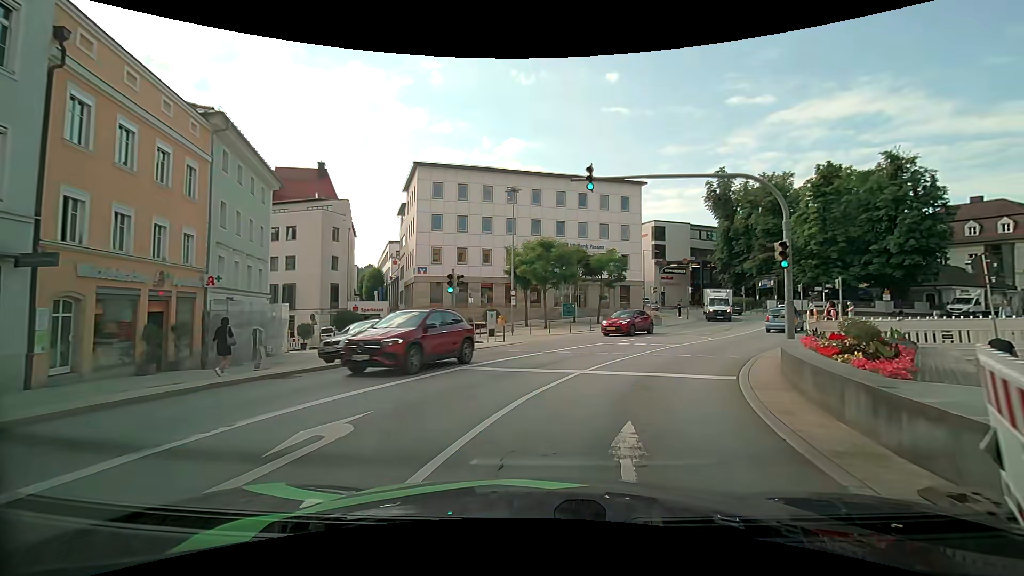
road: primary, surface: asphalt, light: Day
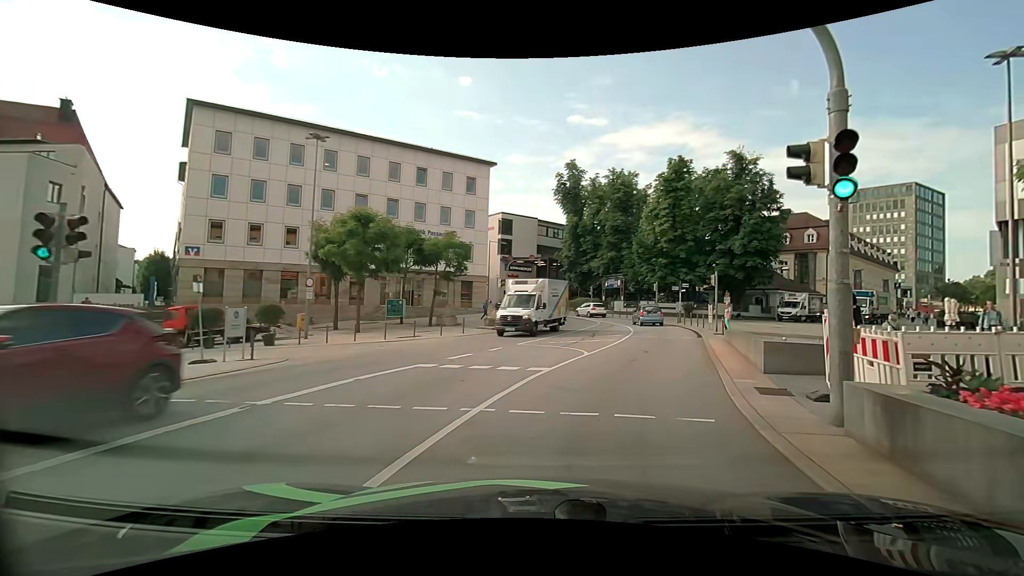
(+1.6, +10.7) m; +18°
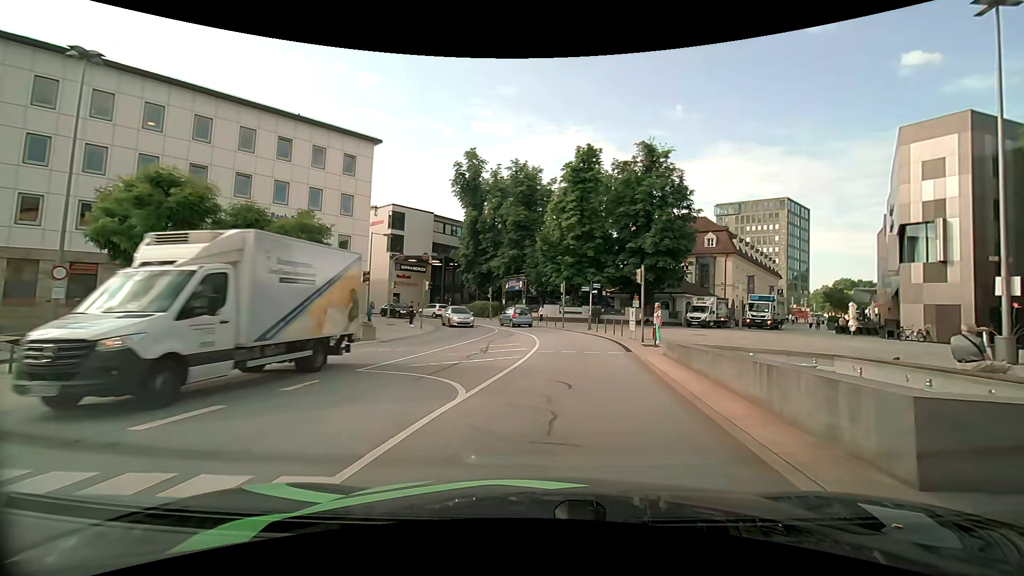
(+0.8, +7.7) m; +12°
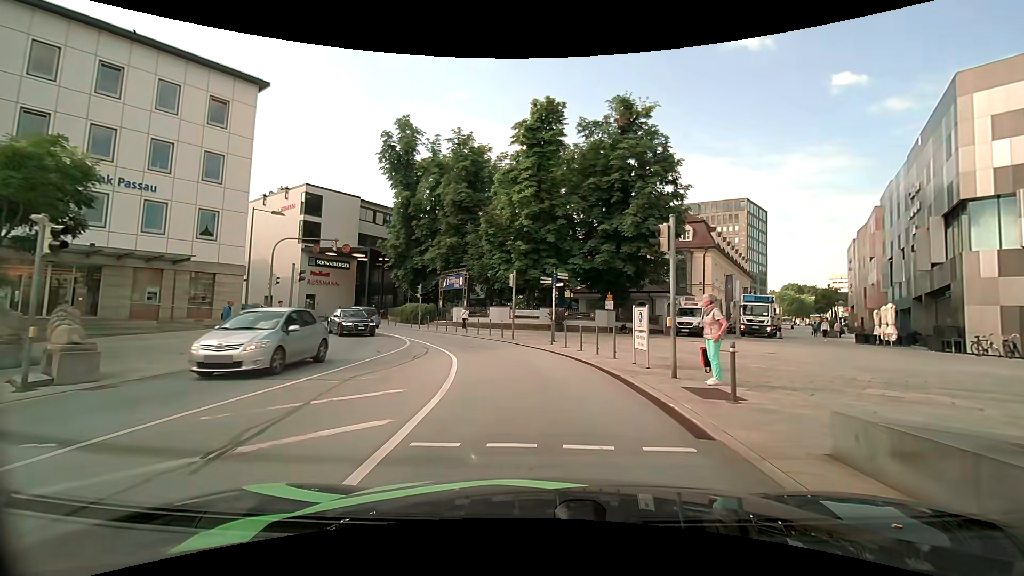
(+0.5, +12.0) m; +5°
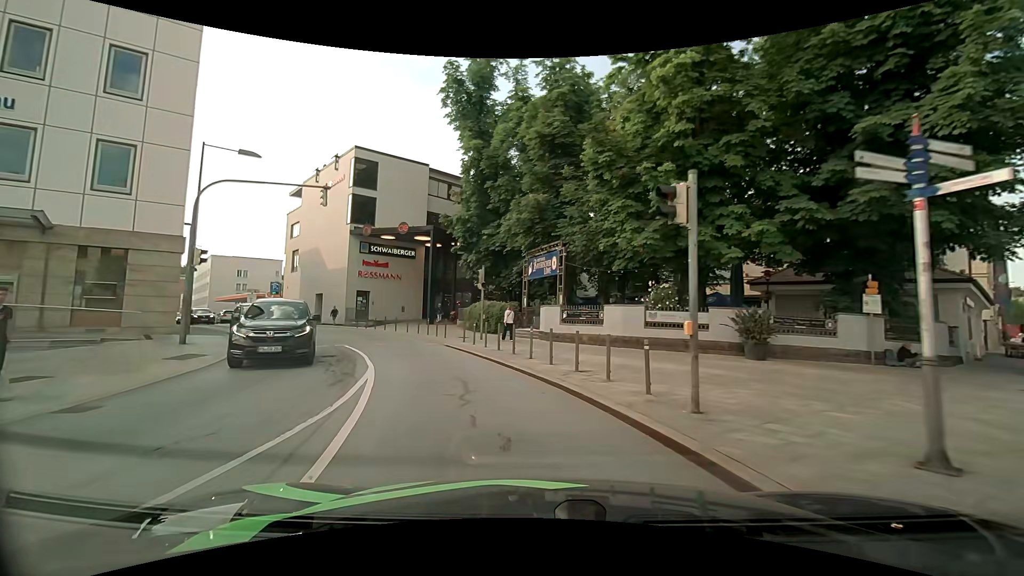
(-1.4, +17.3) m; -13°
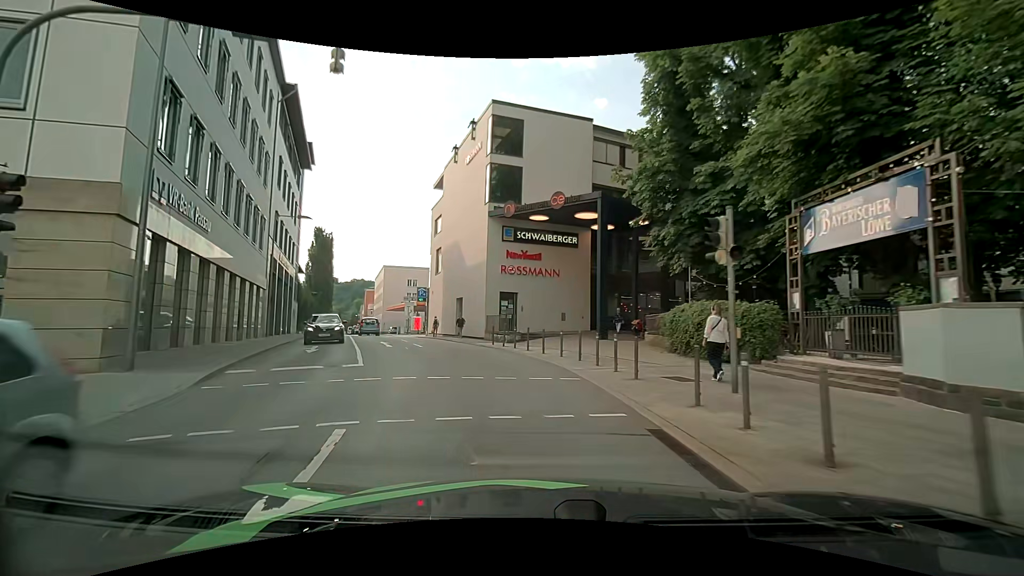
(-2.1, +13.1) m; -19°
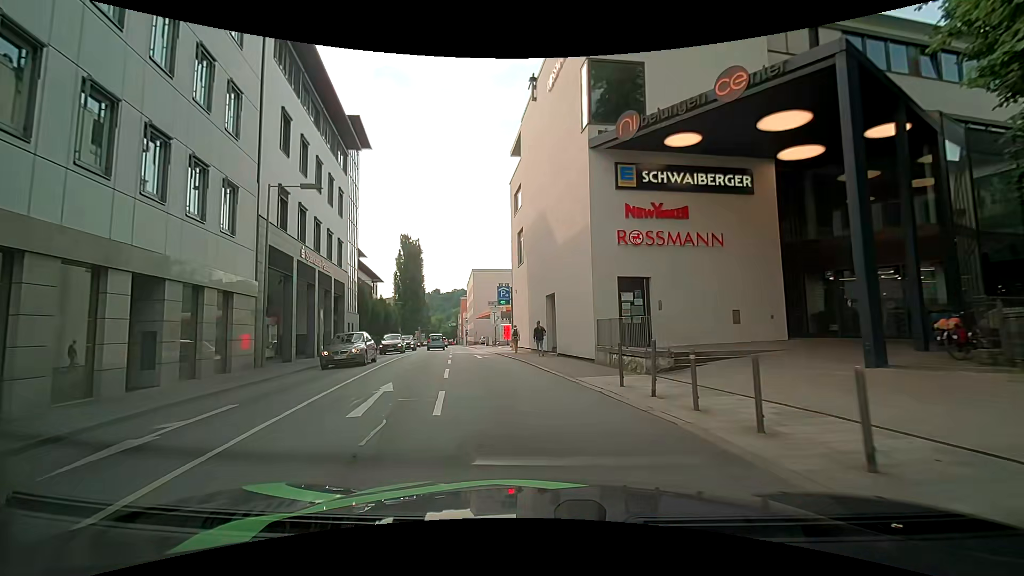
(-1.3, +13.2) m; -11°
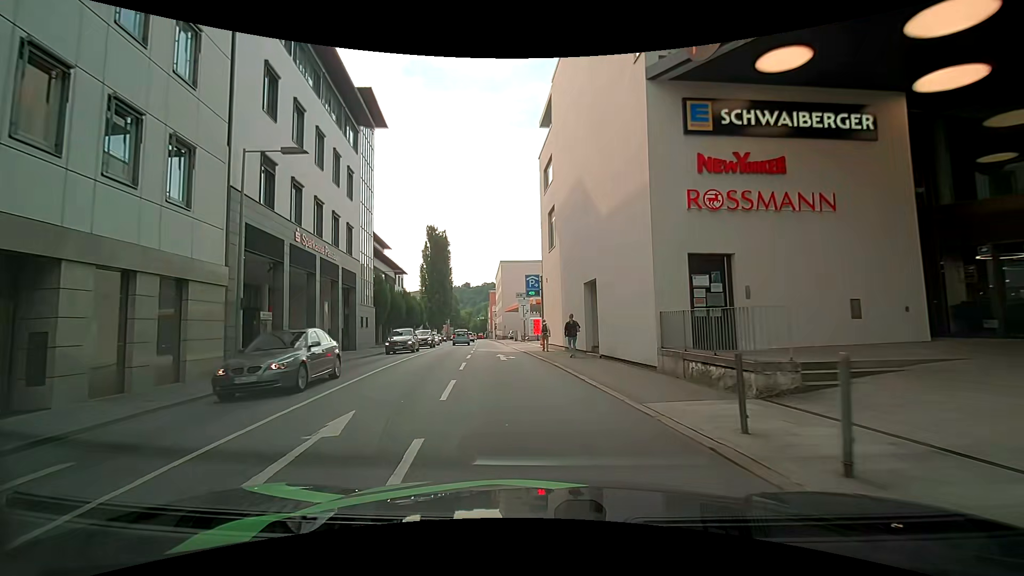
(-0.2, +4.6) m; -3°
(-1, +10) (-2, +20) (-3, +30) (-4, +40) (-5, +50) (-6, +60) (-8, +70) (-9, +79) (-11, +89) (-12, +99) m
